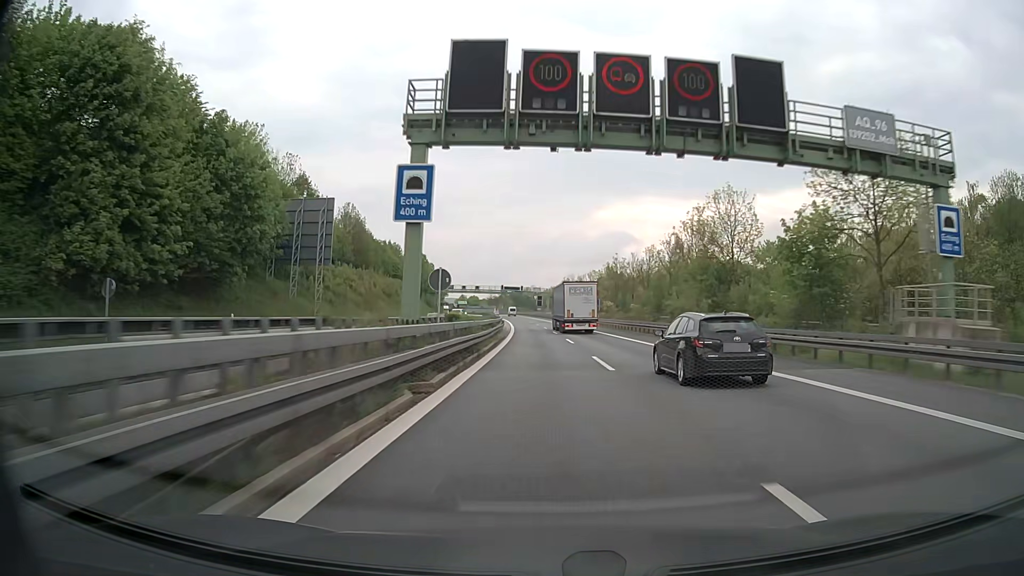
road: motorway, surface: asphalt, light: Day
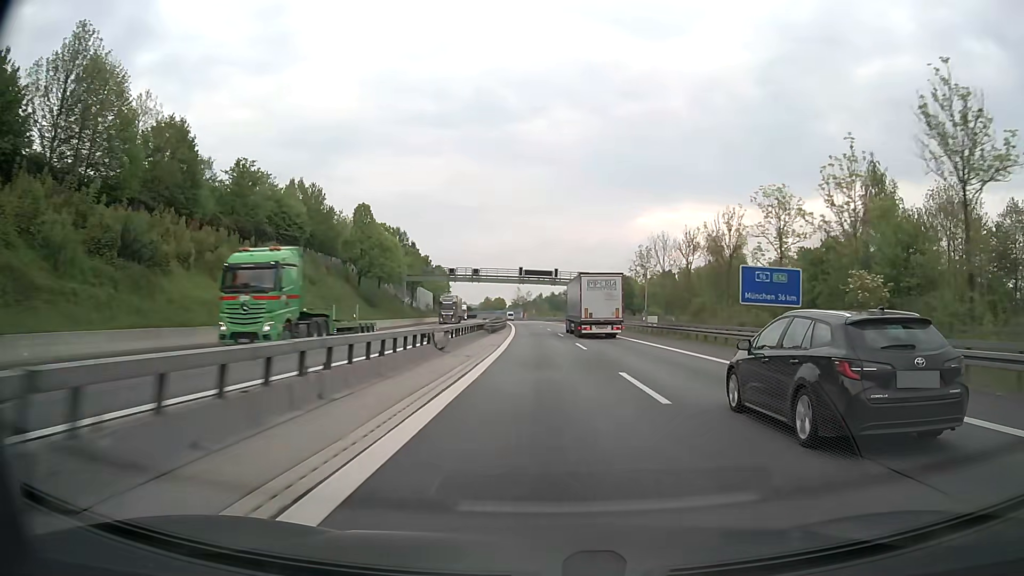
(-2.3, +78.2) m; -3°
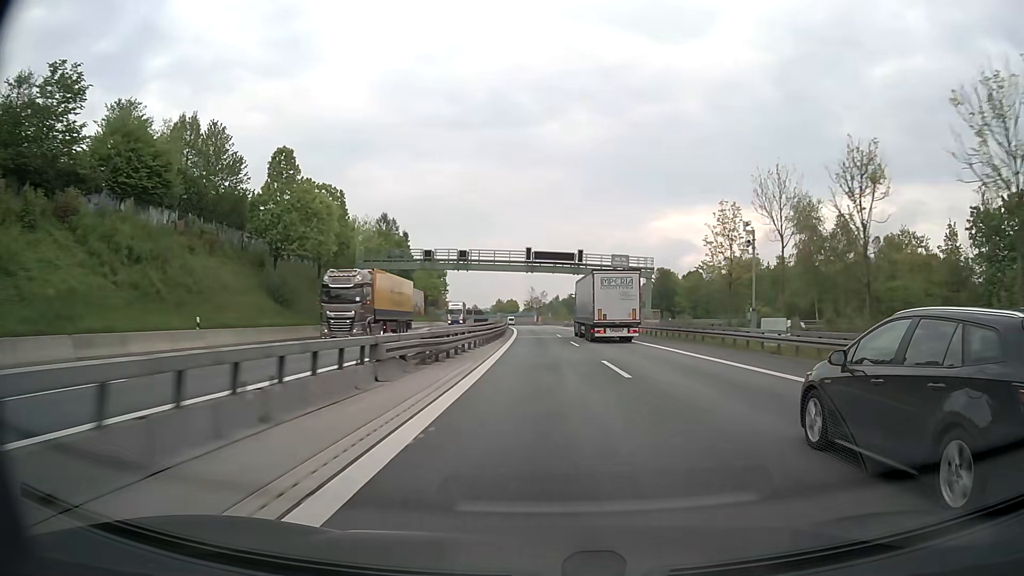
(-0.3, +31.1) m; -1°
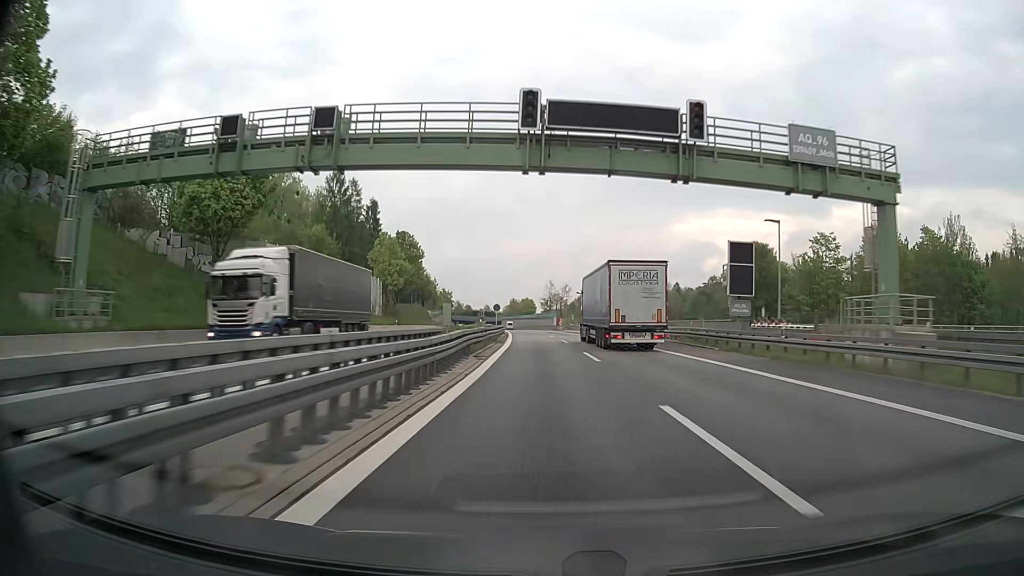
(-0.6, +46.9) m; -2°
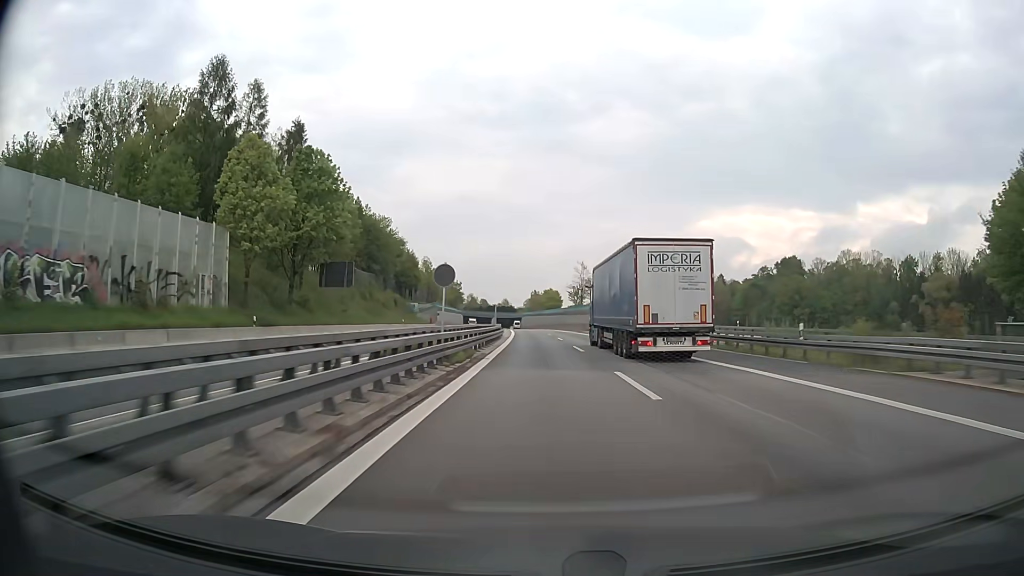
(-0.9, +47.4) m; -2°
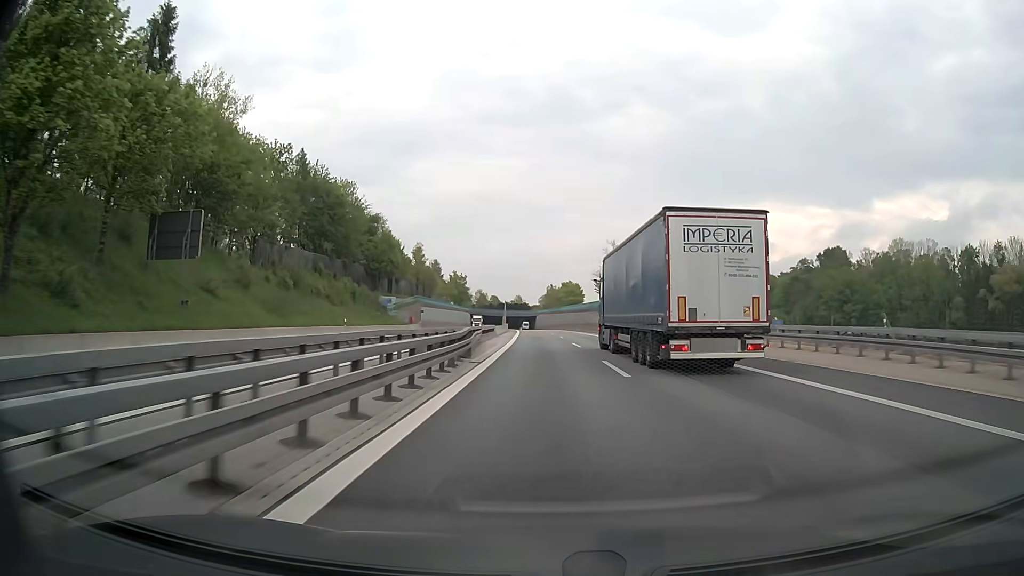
(-0.4, +31.7) m; -1°
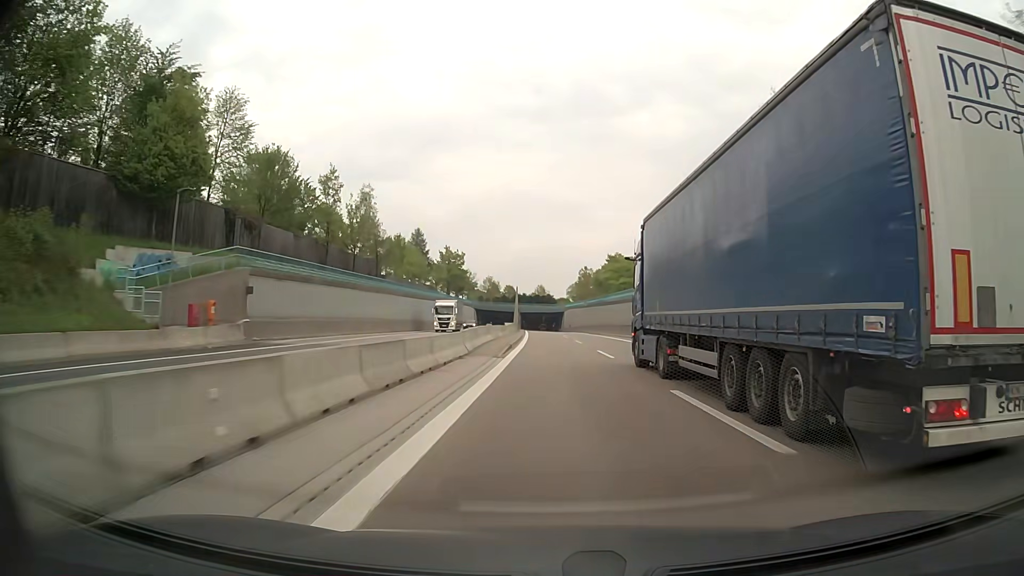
(-1.4, +63.4) m; -2°
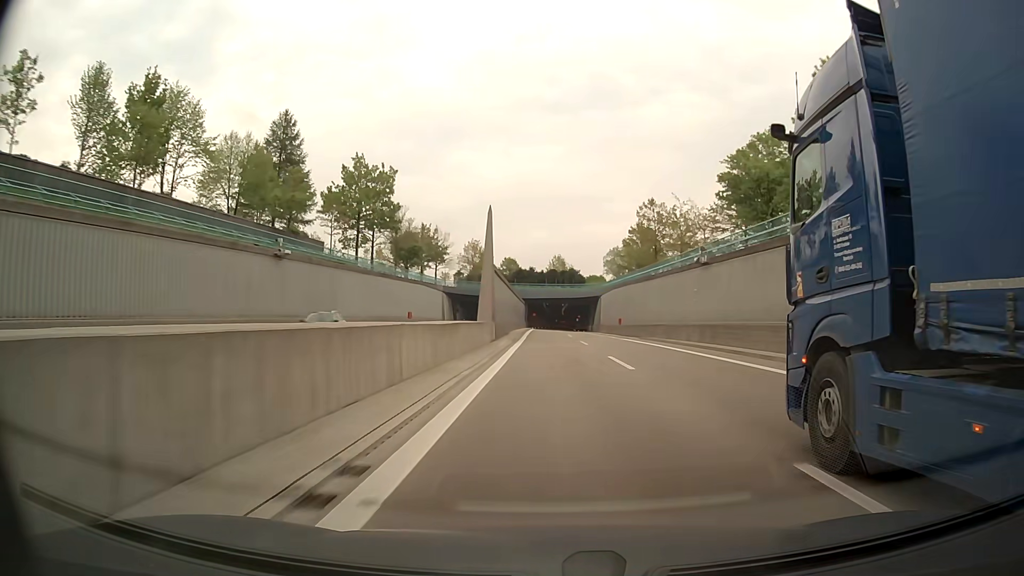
(-1.0, +79.0) m; -1°
(0, +10) (0, +20) (0, +30) (0, +40) (0, +50) (0, +60) (0, +70) (0, +80) (0, +90) (0, +100) m
